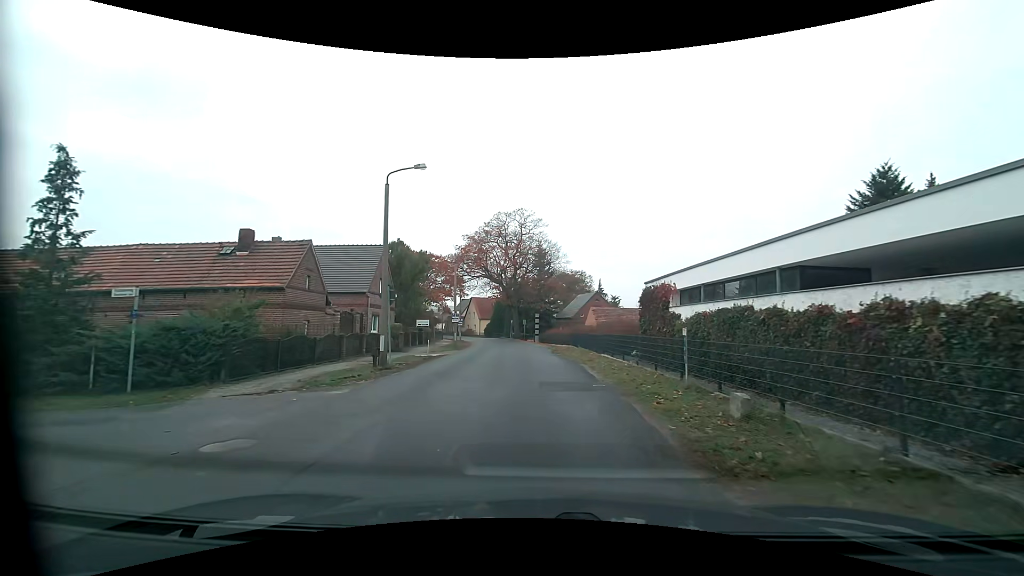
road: tertiary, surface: asphalt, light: Day
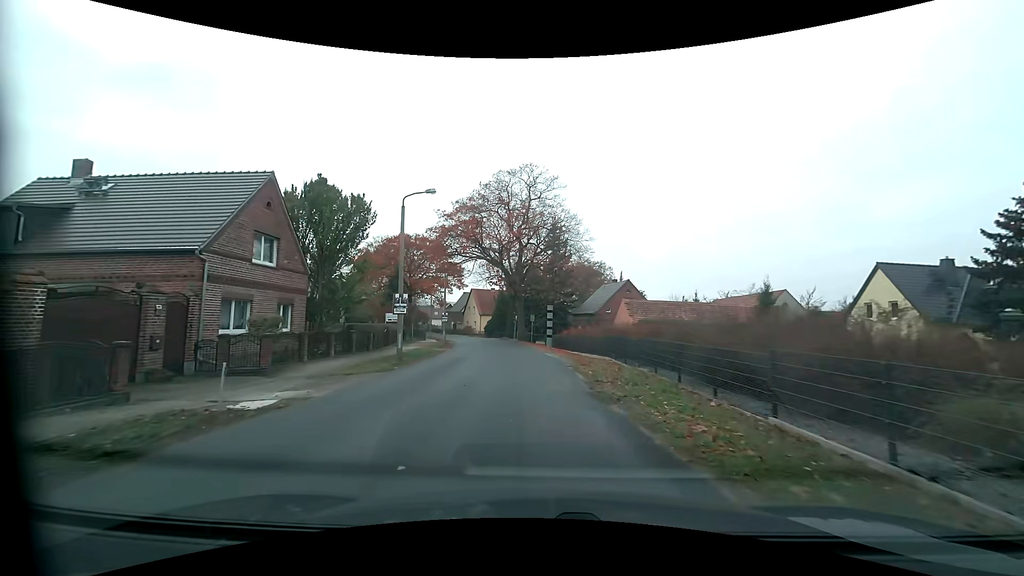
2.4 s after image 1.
(-0.3, +18.0) m; -1°
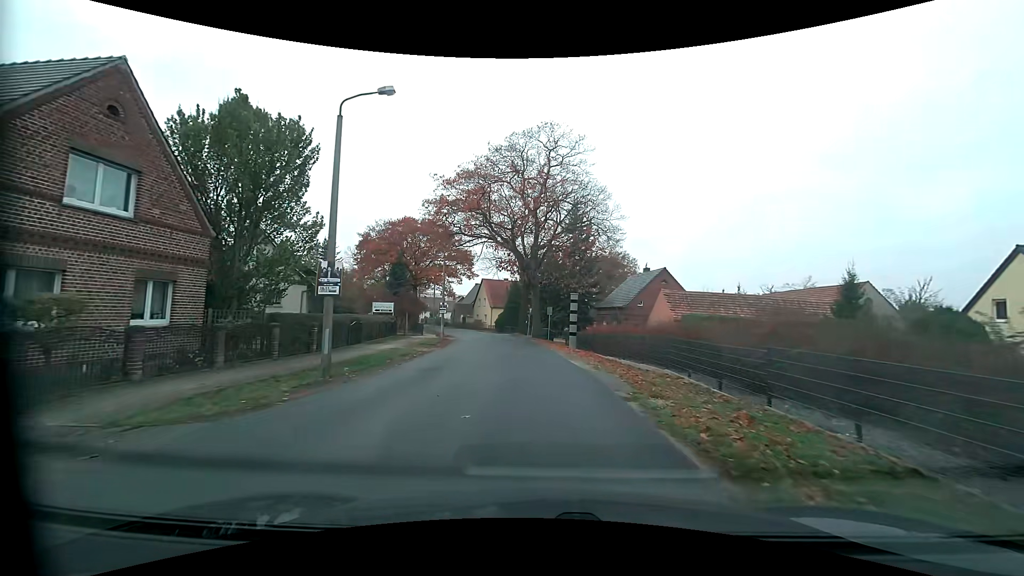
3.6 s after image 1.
(-0.3, +8.9) m; -2°
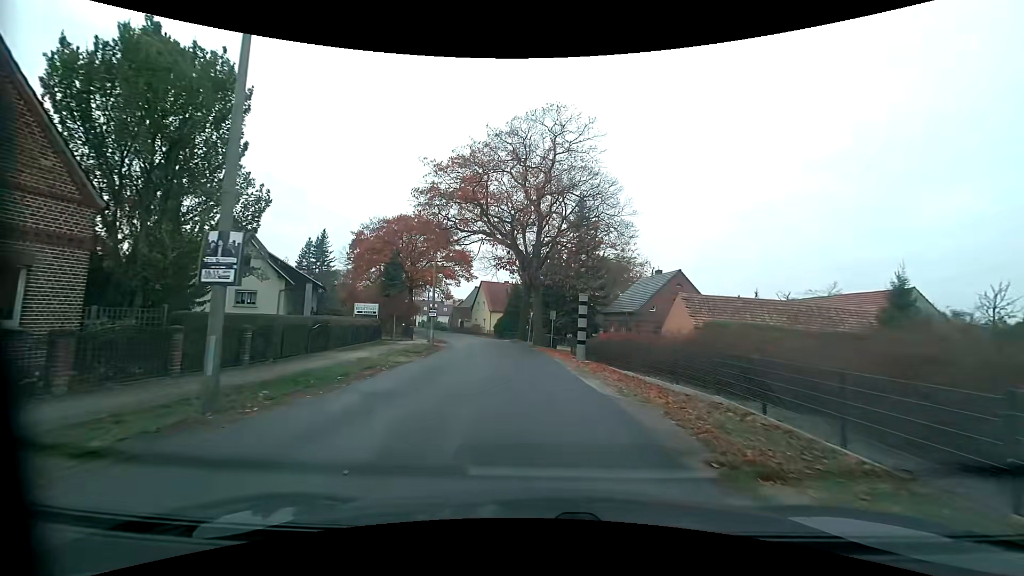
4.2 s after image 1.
(-0.1, +4.5) m; -1°
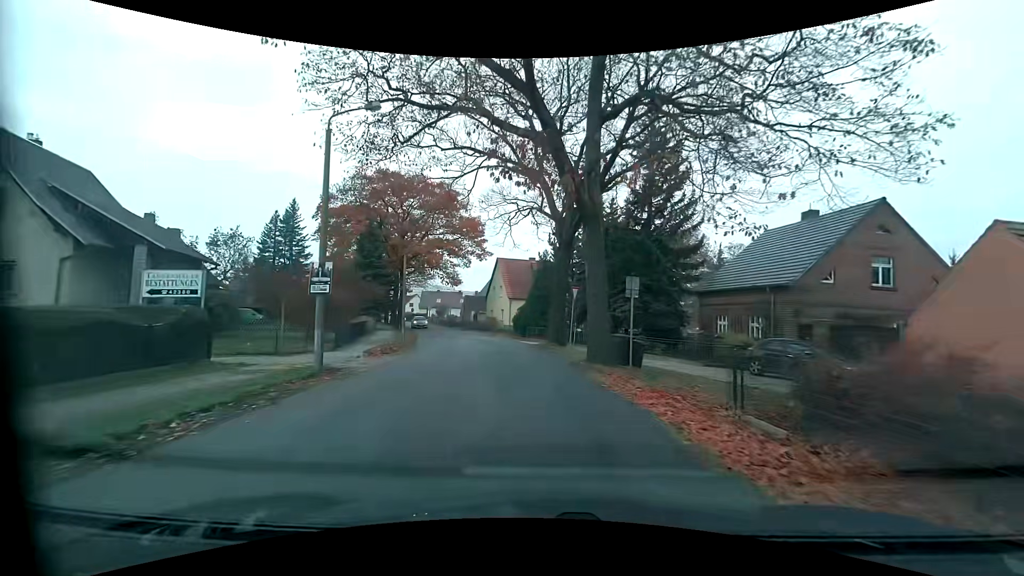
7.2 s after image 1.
(-0.8, +22.6) m; -3°
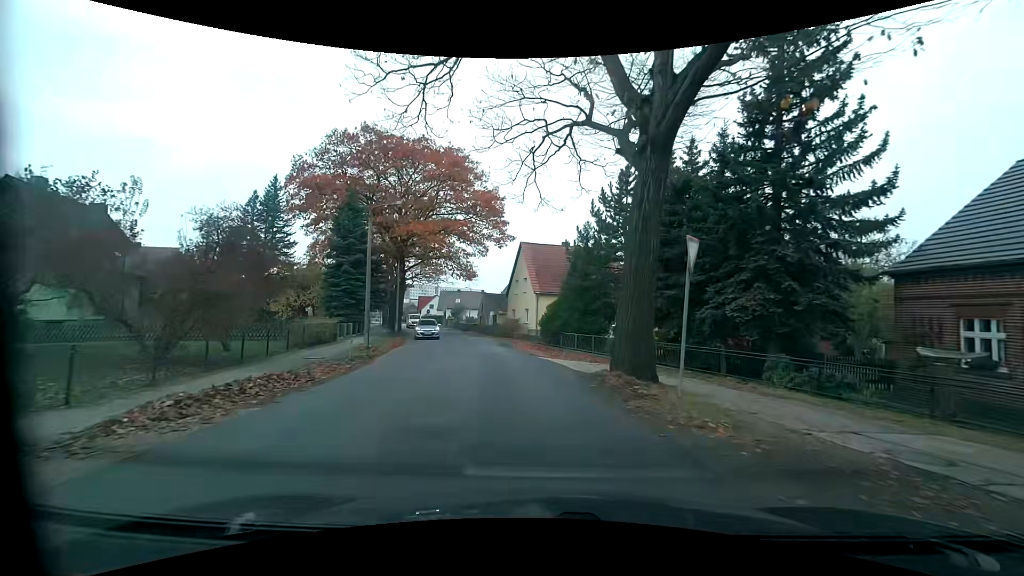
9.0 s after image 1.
(-0.6, +13.8) m; -4°
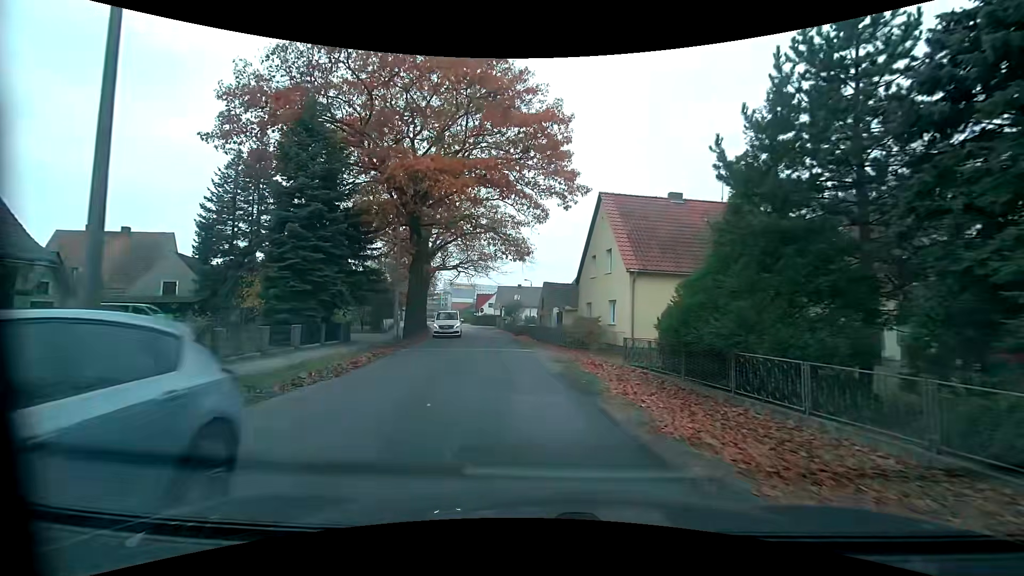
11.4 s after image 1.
(-0.8, +17.7) m; -7°
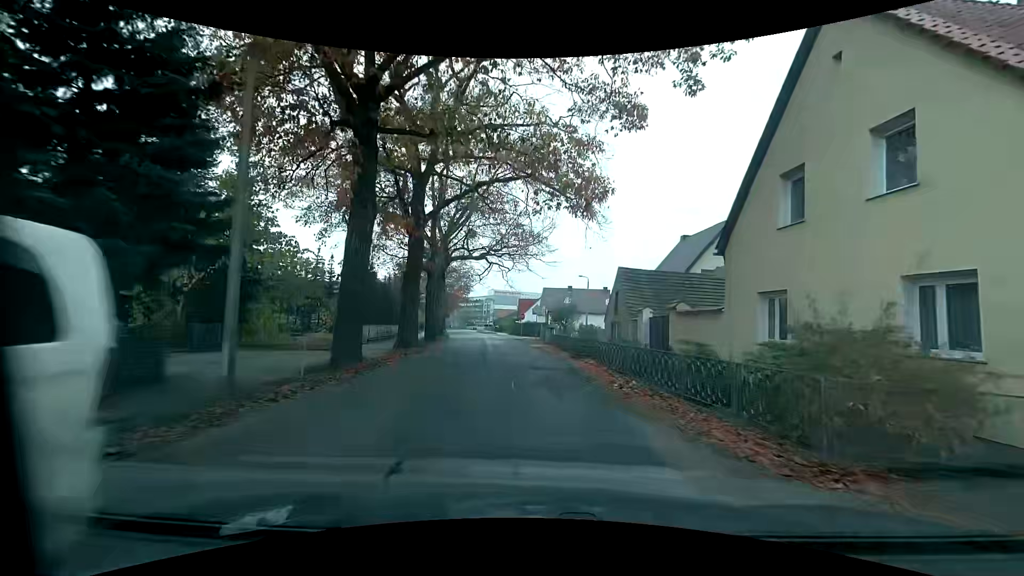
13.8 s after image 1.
(-1.2, +17.8) m; -5°
(0, +10) (-1, +20) (-2, +30) (-3, +40) (-4, +50) (-6, +60) (-8, +69) (-10, +79) (-12, +89) (-14, +99) m
